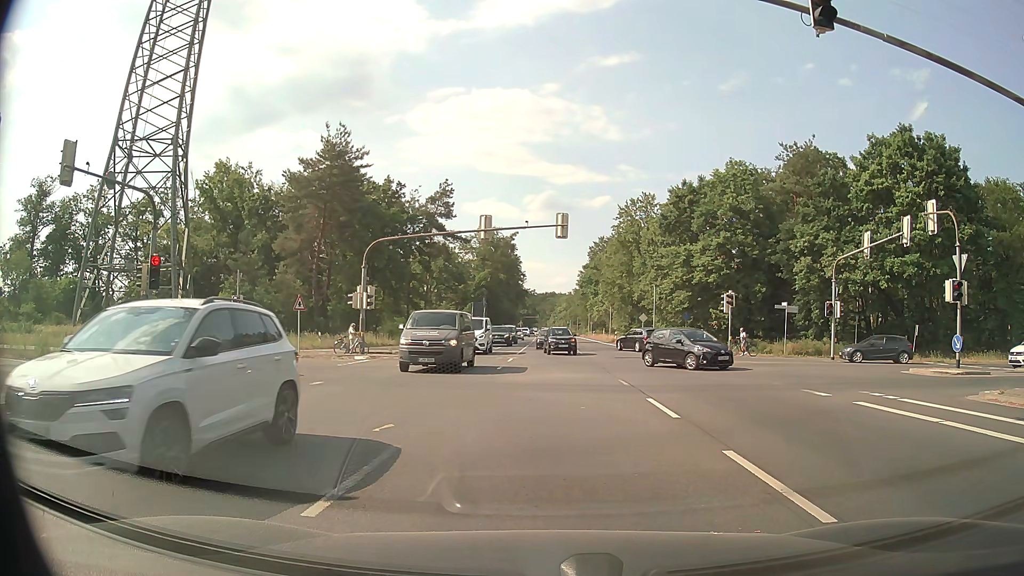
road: primary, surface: asphalt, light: Day
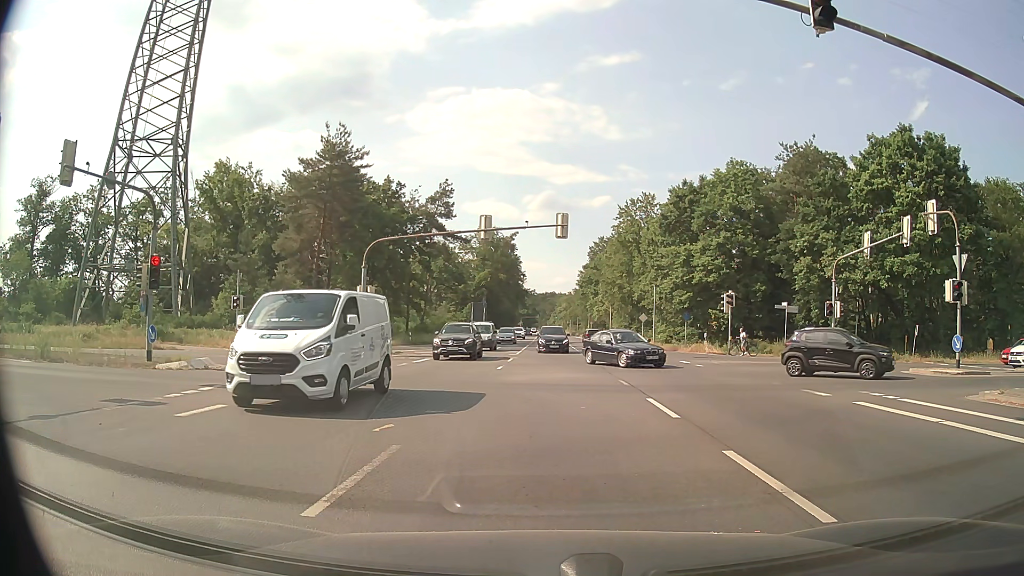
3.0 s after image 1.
(0.0, 0.0) m; 0°
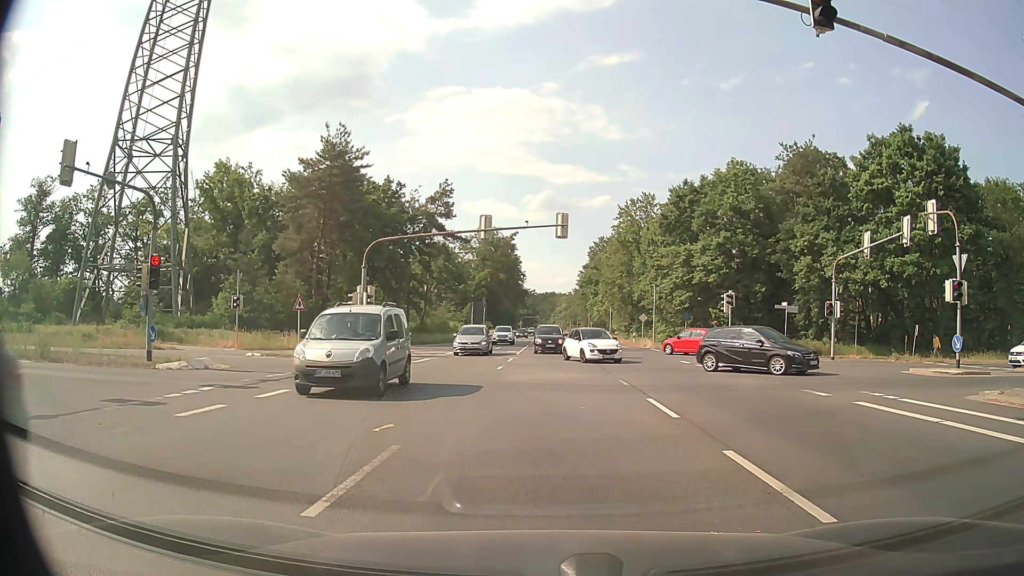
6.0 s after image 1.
(0.0, 0.0) m; 0°
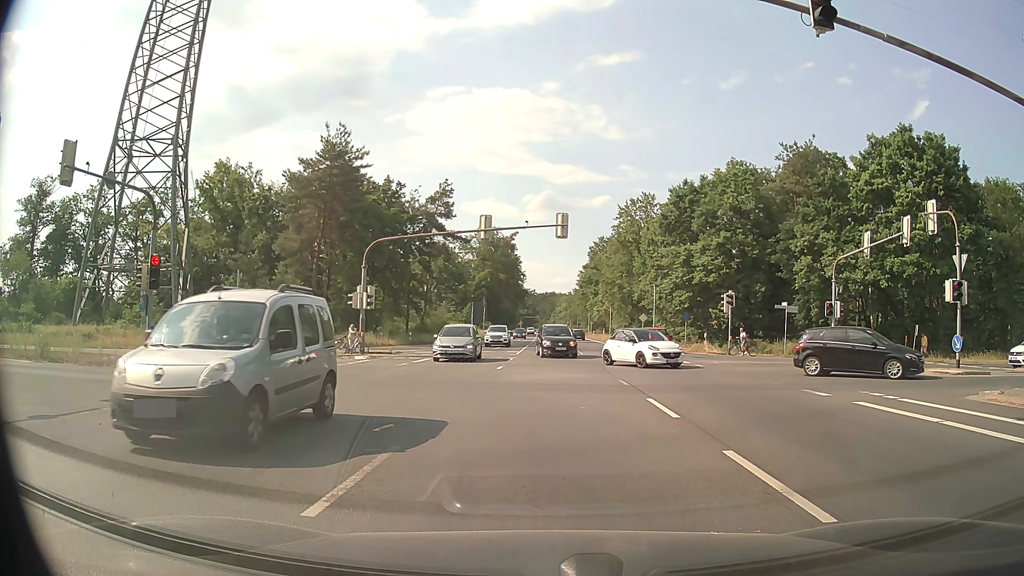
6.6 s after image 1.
(0.0, 0.0) m; 0°
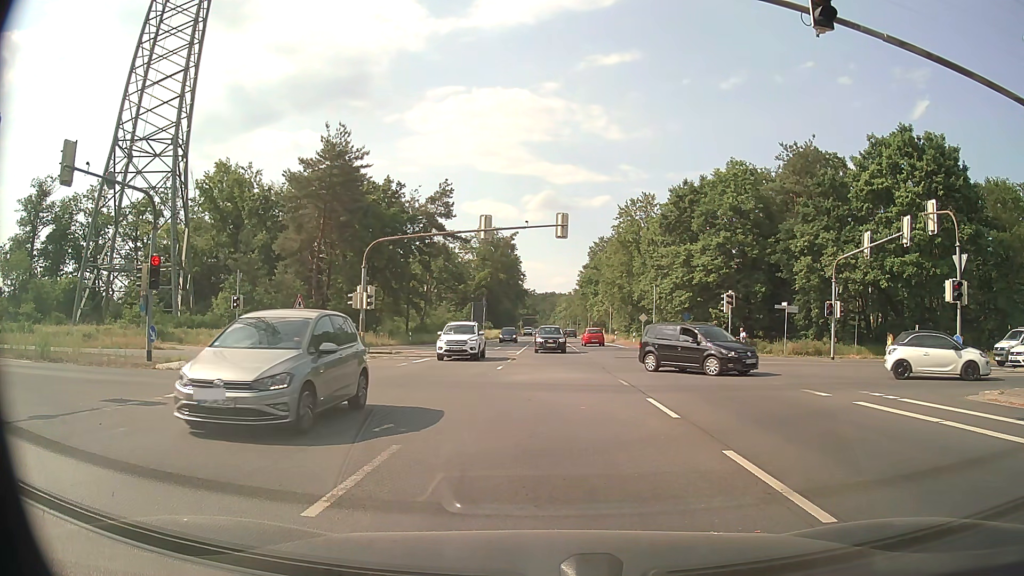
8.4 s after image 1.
(0.0, 0.0) m; 0°
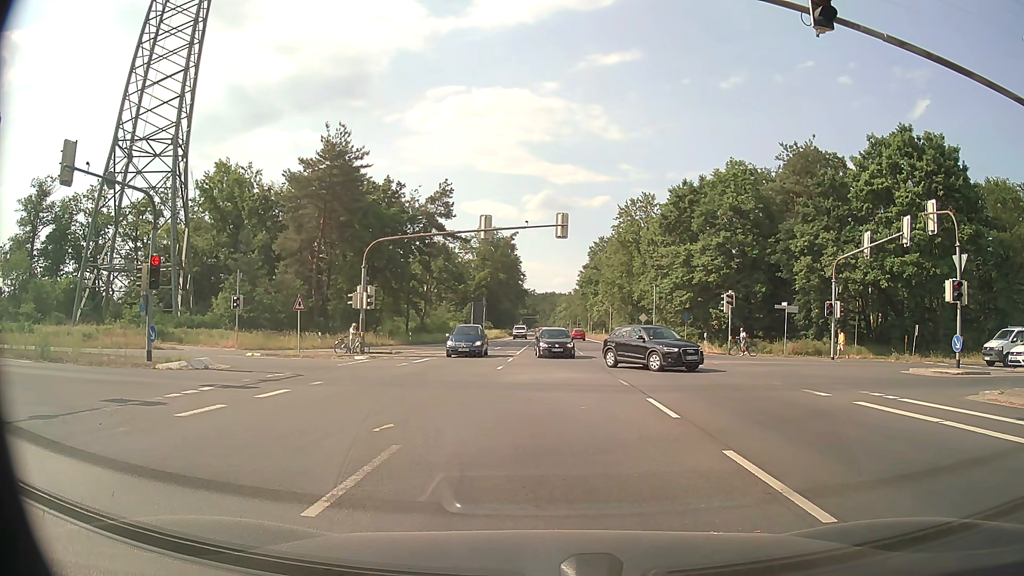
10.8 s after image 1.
(0.0, 0.0) m; 0°
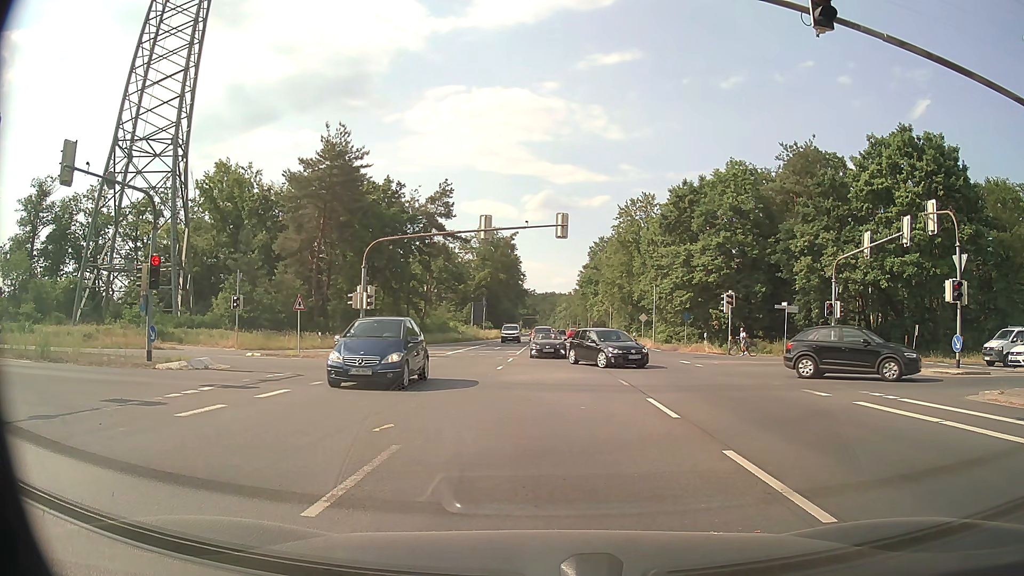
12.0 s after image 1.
(0.0, 0.0) m; 0°
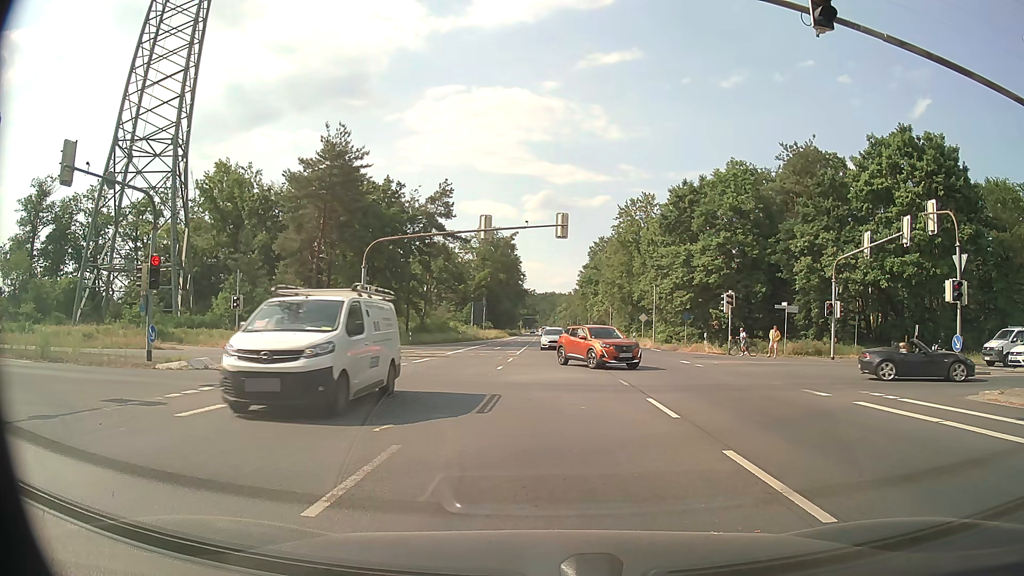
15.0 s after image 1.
(0.0, 0.0) m; 0°
